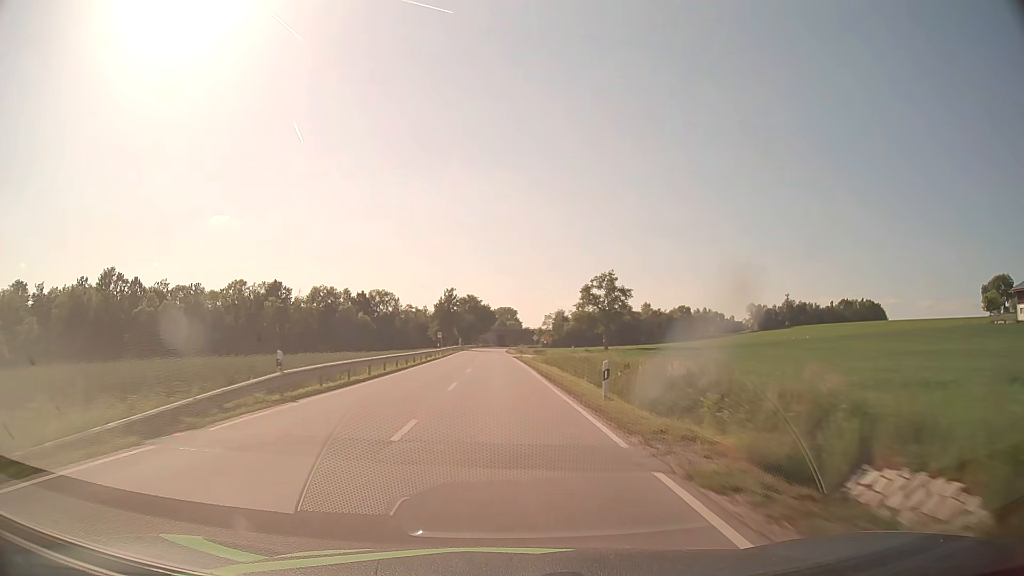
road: secondary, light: Day
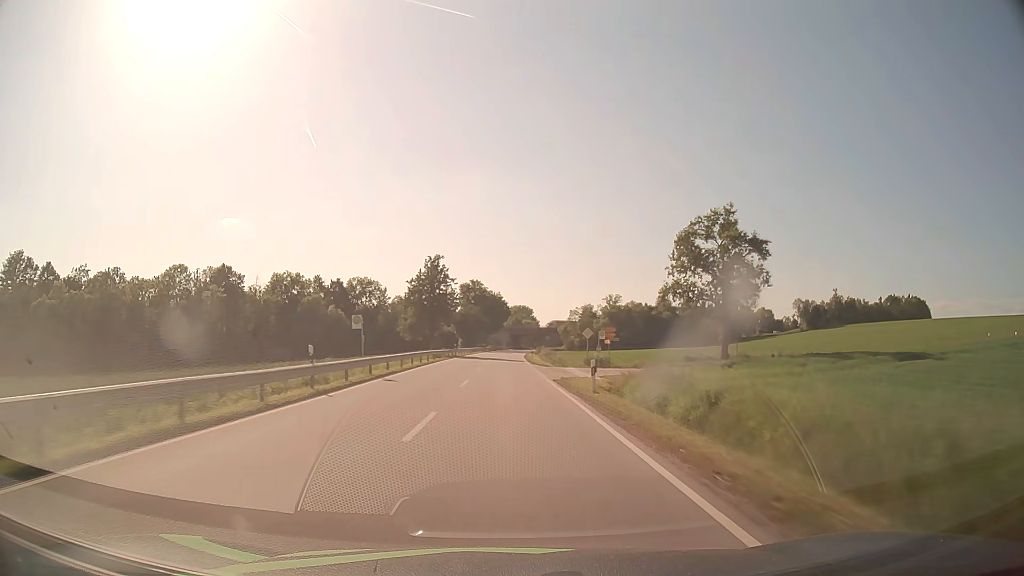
(-0.6, +46.5) m; -1°
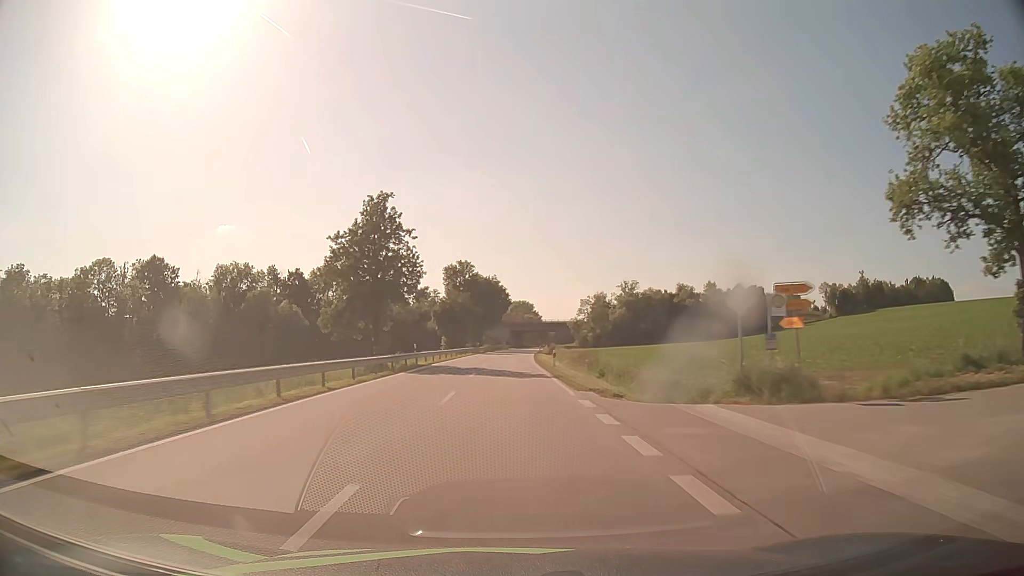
(0.0, +31.2) m; 0°
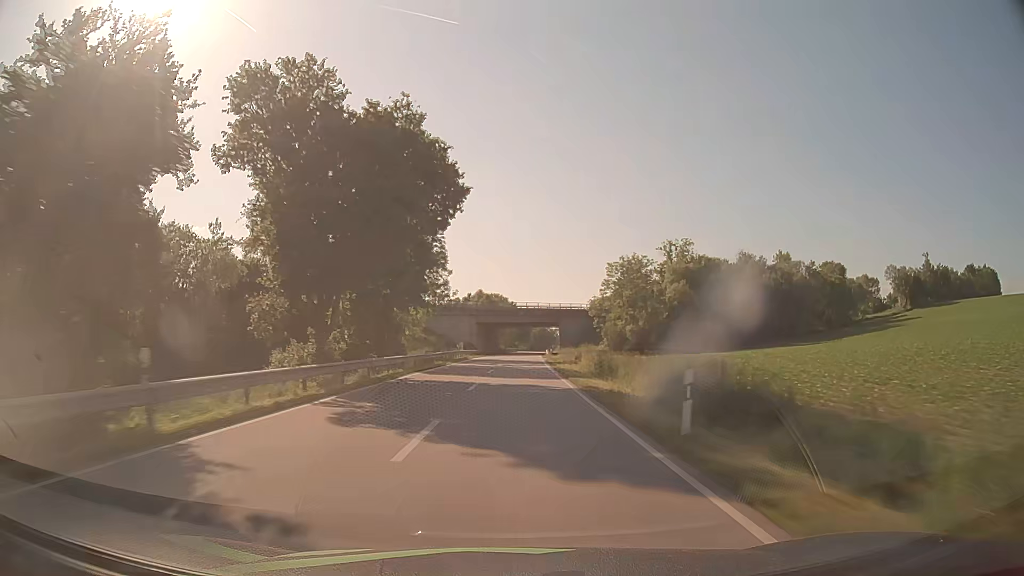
(+1.1, +78.4) m; +2°
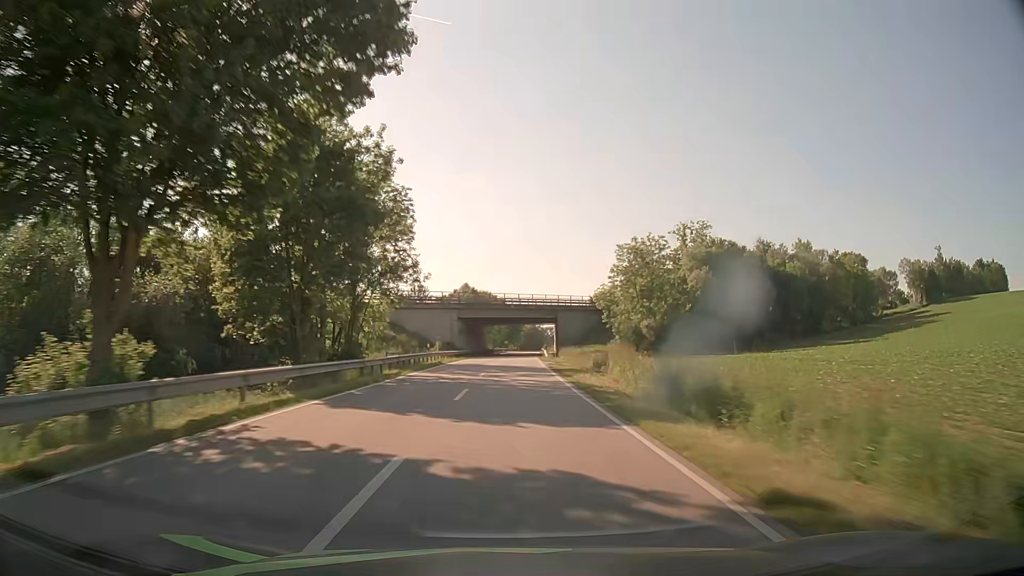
(+0.1, +15.7) m; +1°
(0, +10) (0, +20) (0, +30) (+1, +40) (+1, +50) (+1, +60) (+2, +70) (+2, +80) (+3, +90) (+3, +100) m
